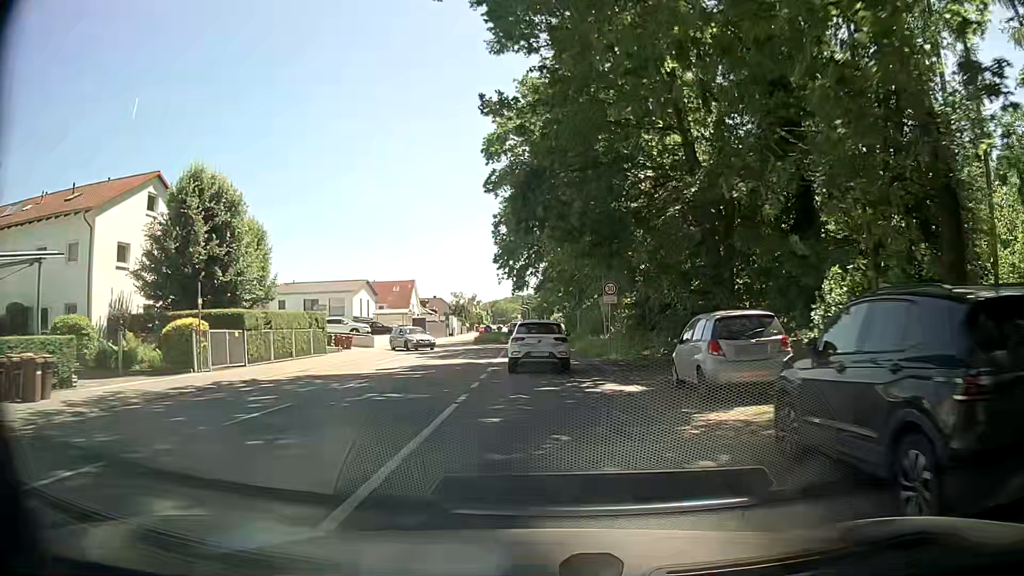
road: primary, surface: asphalt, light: Day
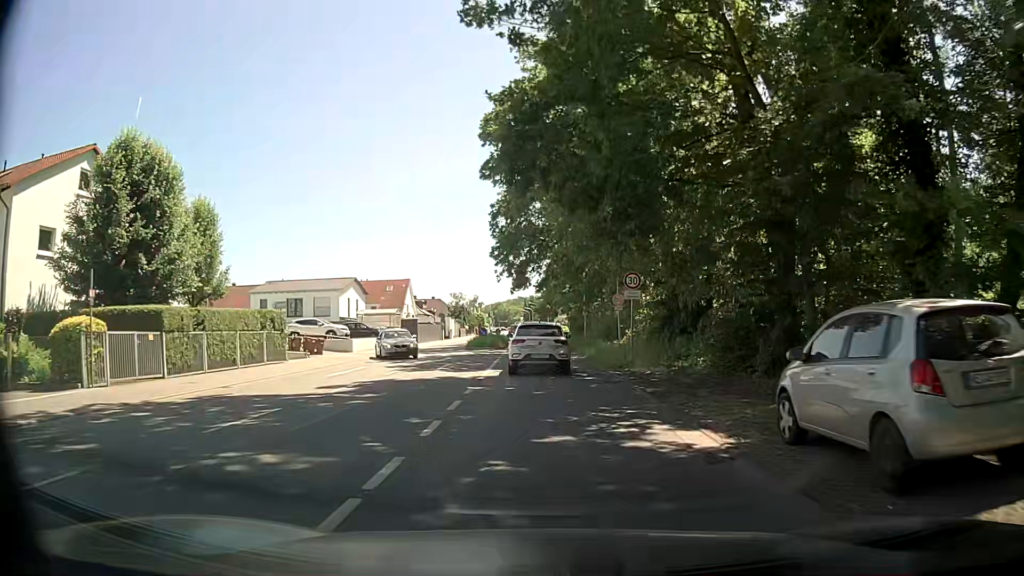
(0.0, +6.4) m; -1°
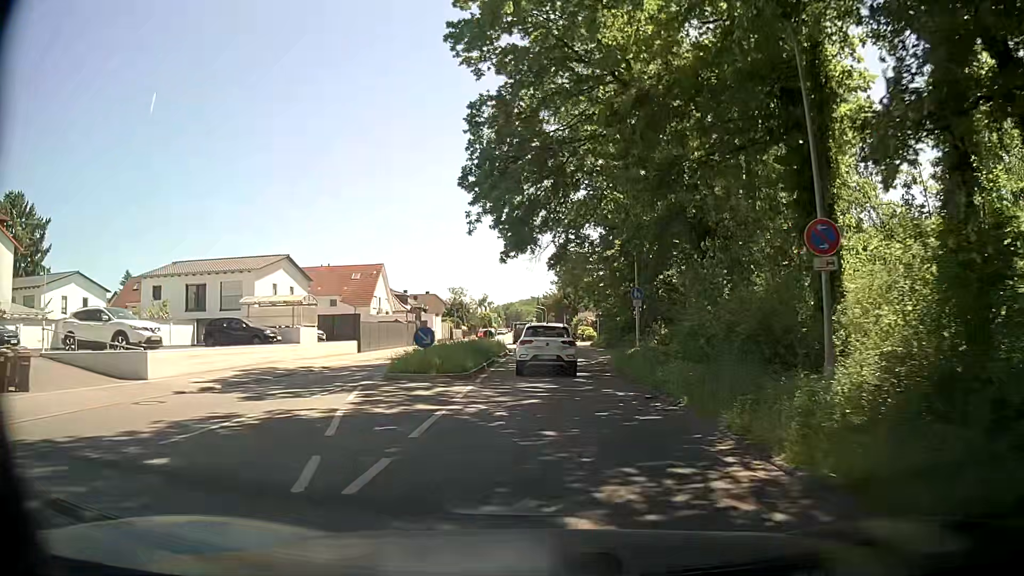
(+0.3, +25.1) m; +1°
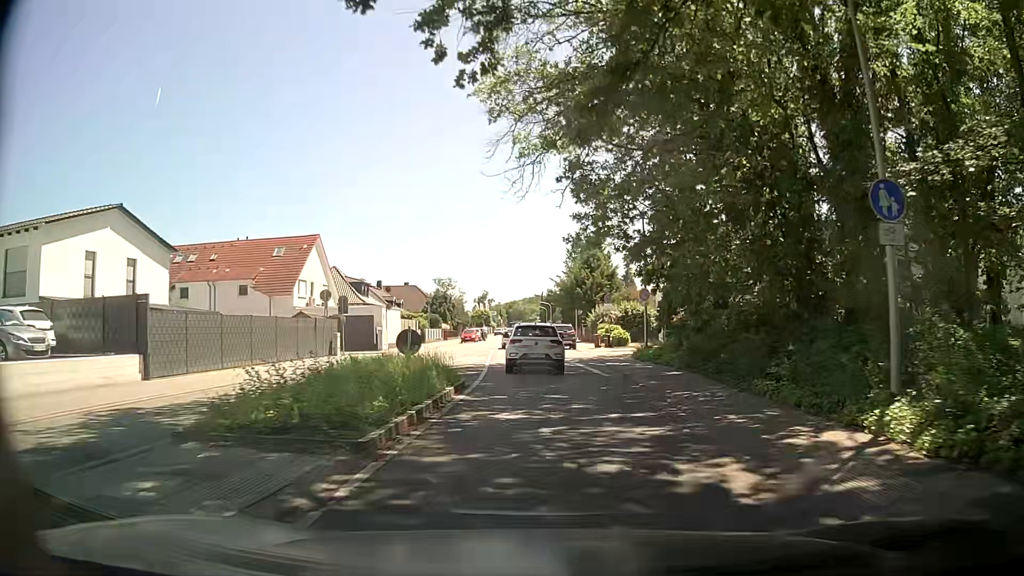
(-0.3, +24.0) m; -1°
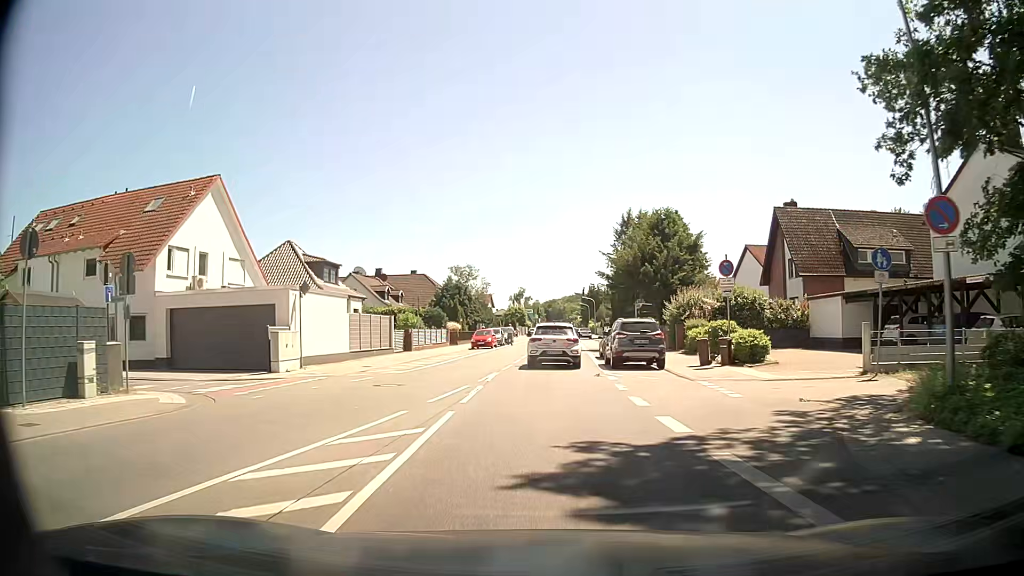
(-0.5, +22.9) m; -4°
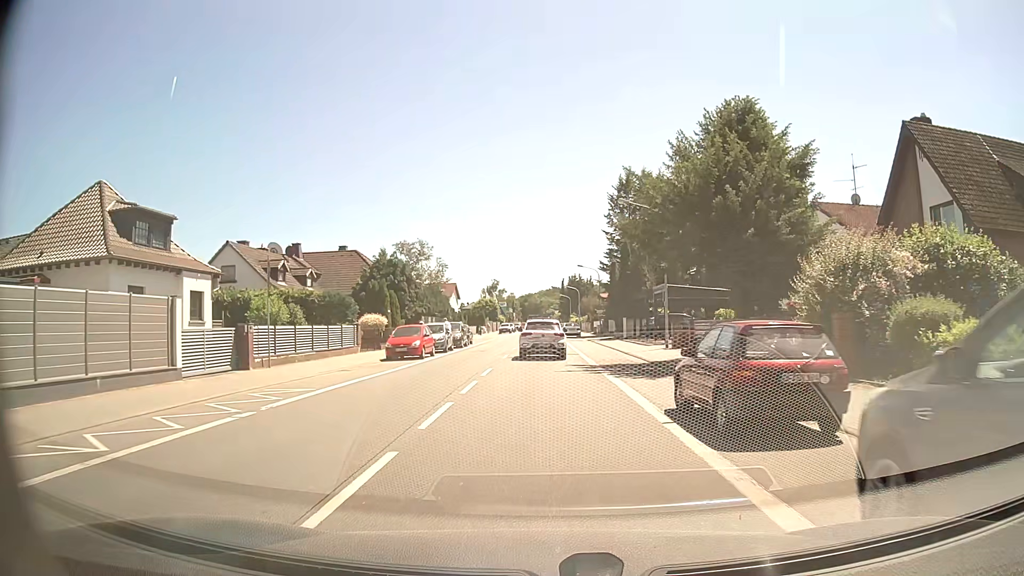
(+0.4, +22.3) m; +2°
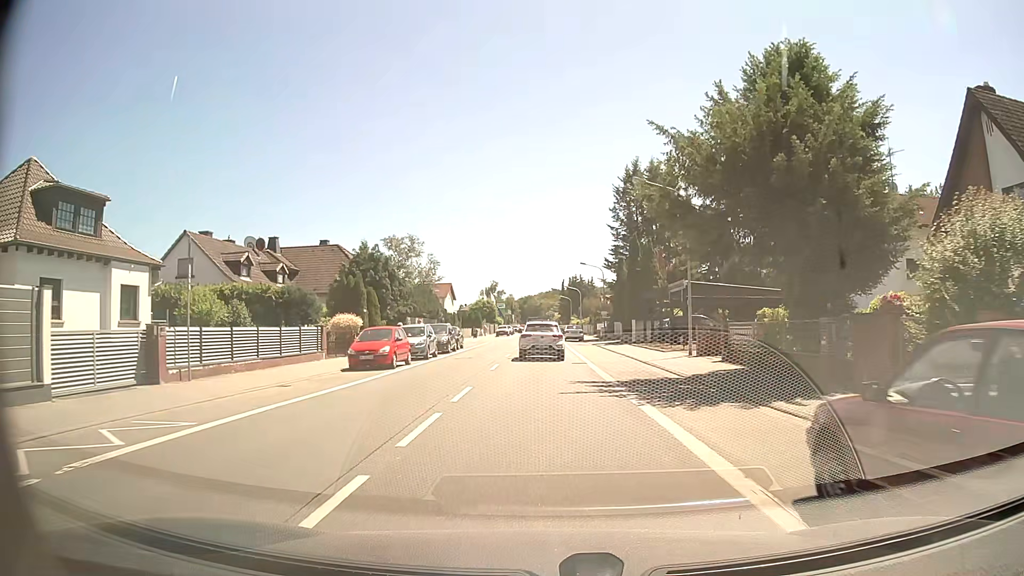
(0.0, +5.7) m; +1°
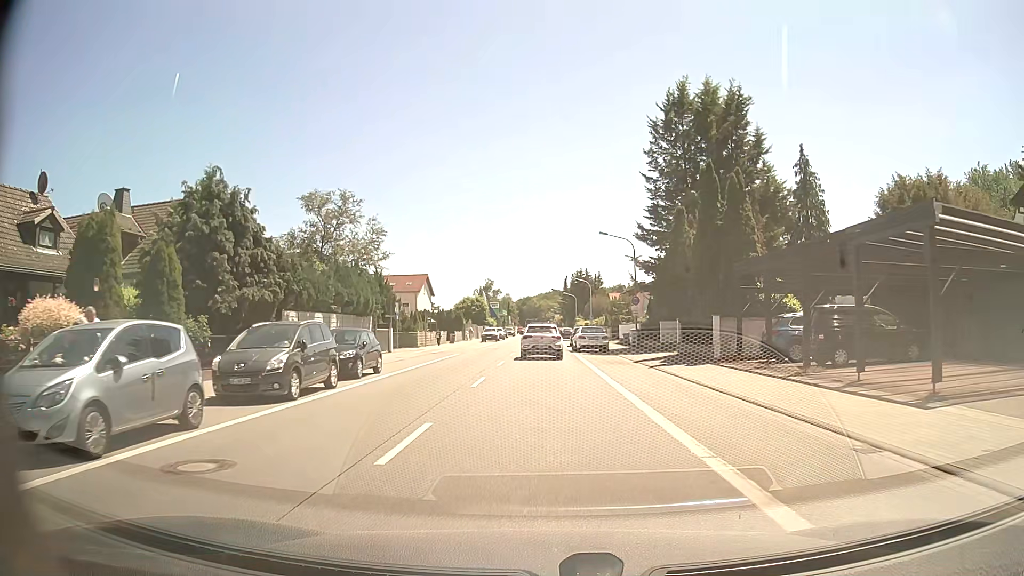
(-0.2, +23.5) m; 0°
